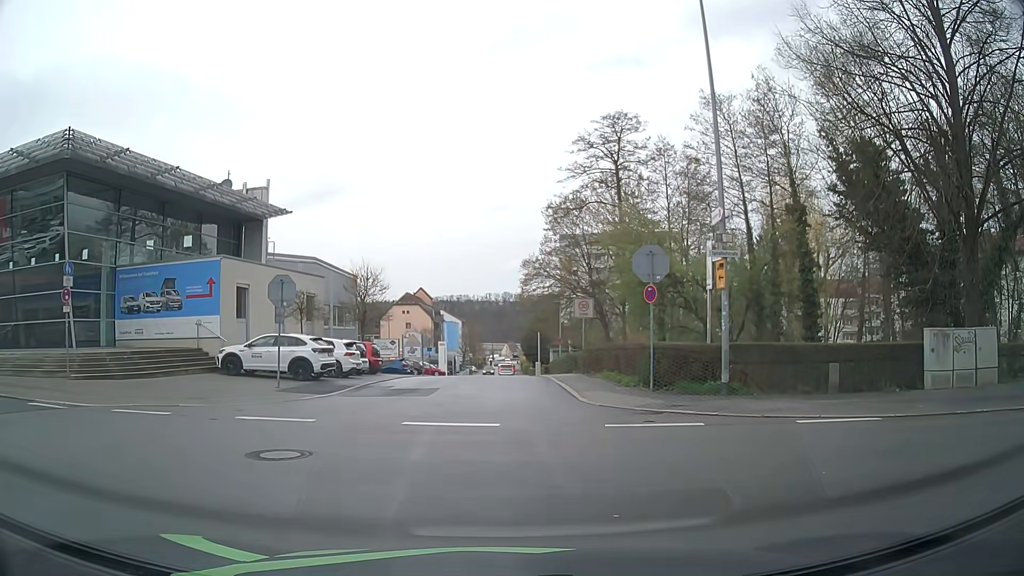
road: residential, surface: asphalt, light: Day
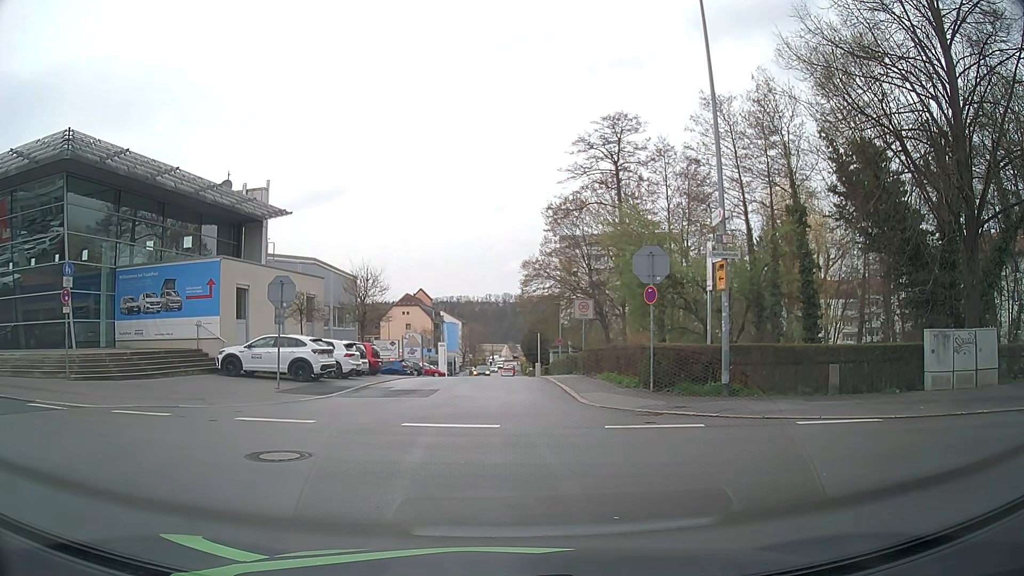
(0.0, +0.1) m; 0°
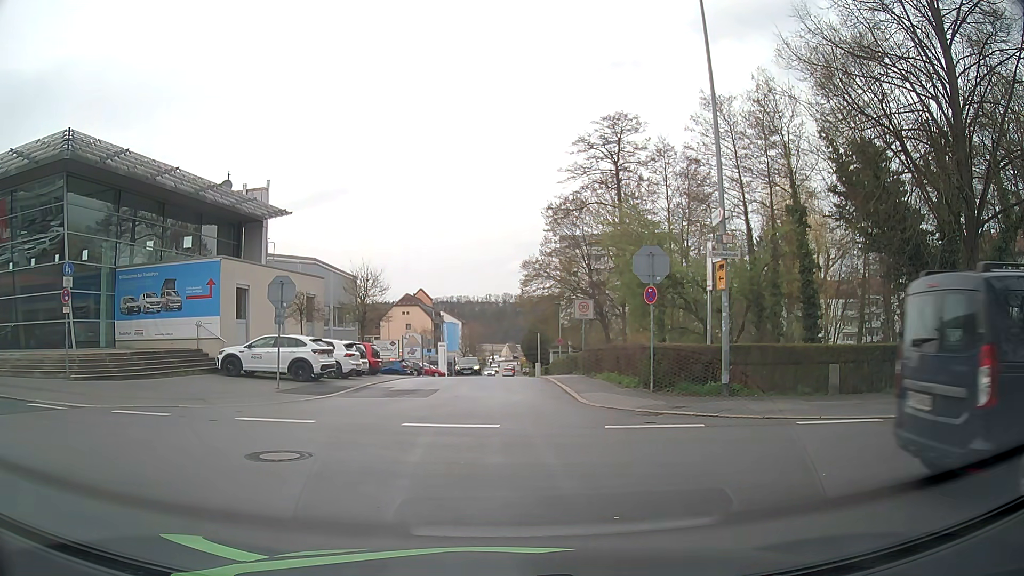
(0.0, 0.0) m; 0°
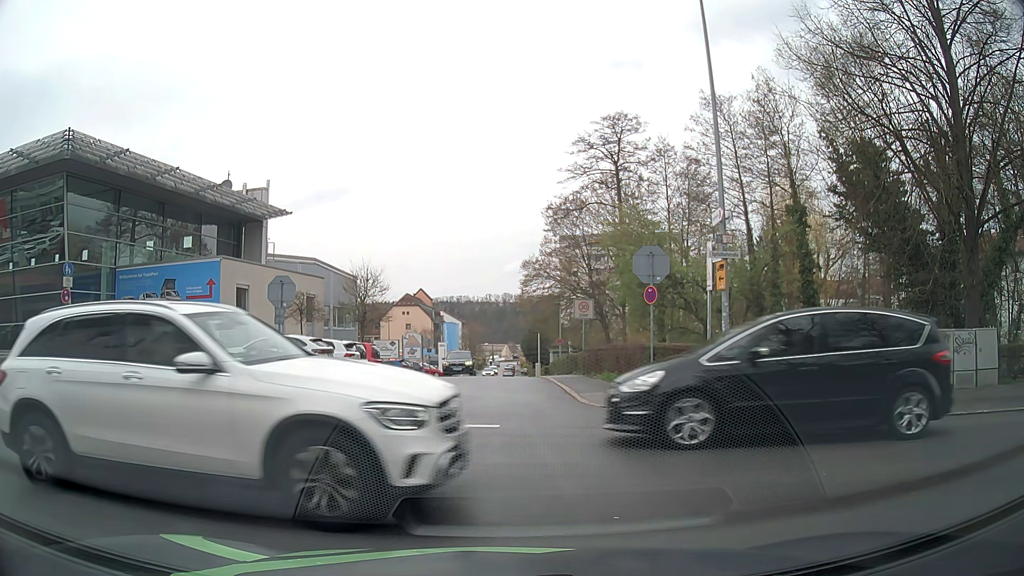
(0.0, 0.0) m; 0°
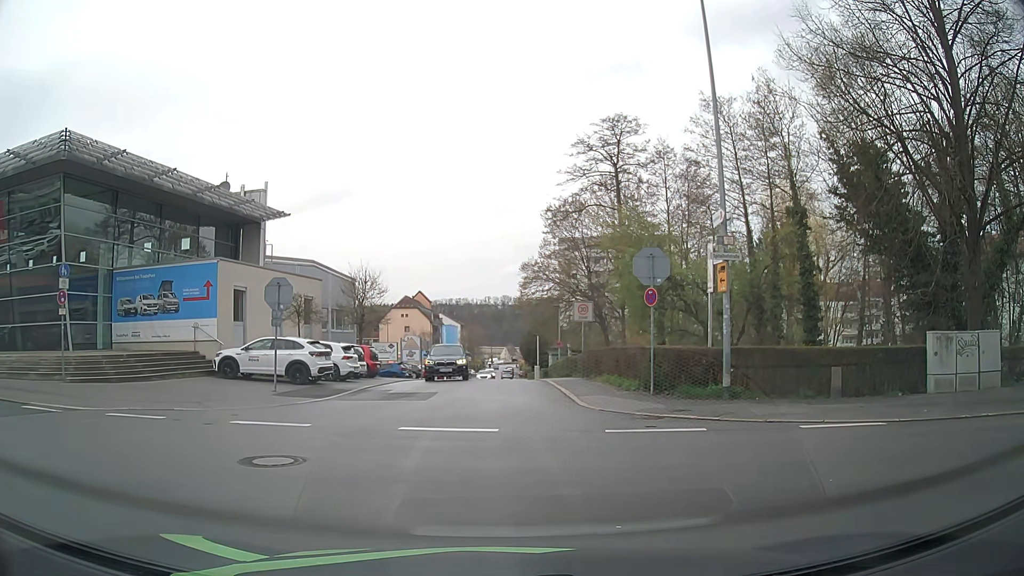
(0.0, +0.1) m; 0°
